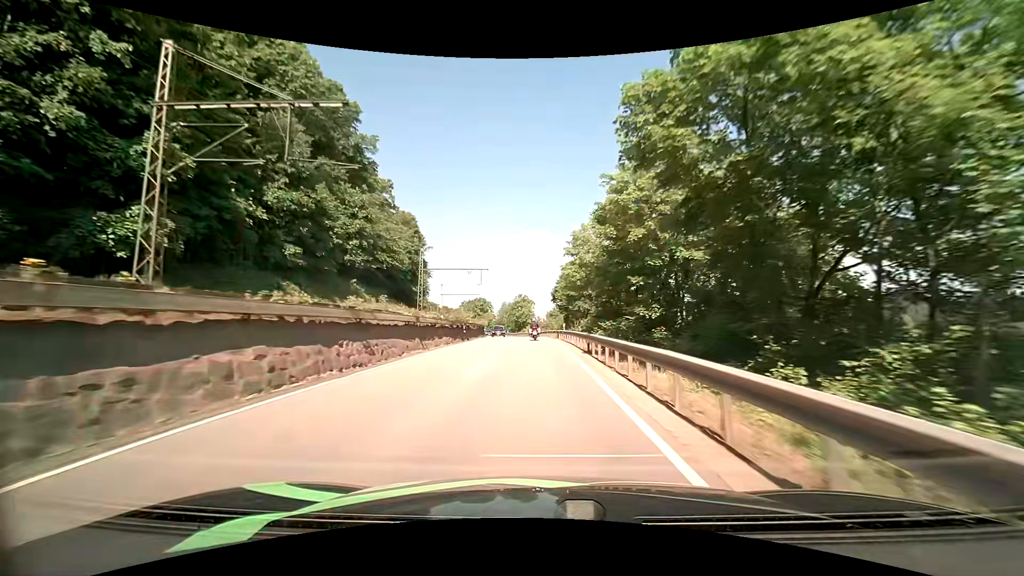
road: primary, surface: asphalt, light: Day
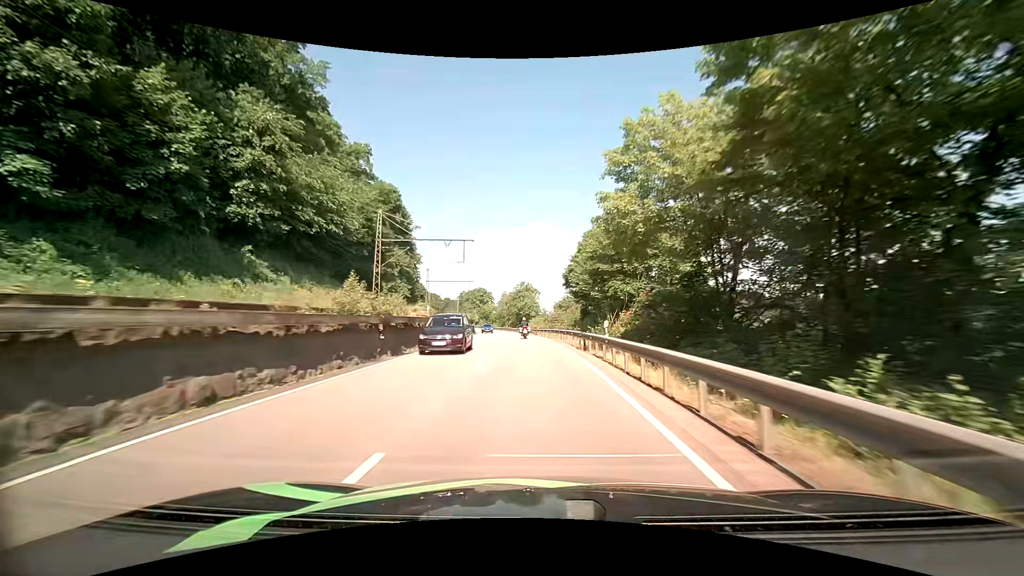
(0.0, +22.6) m; 0°
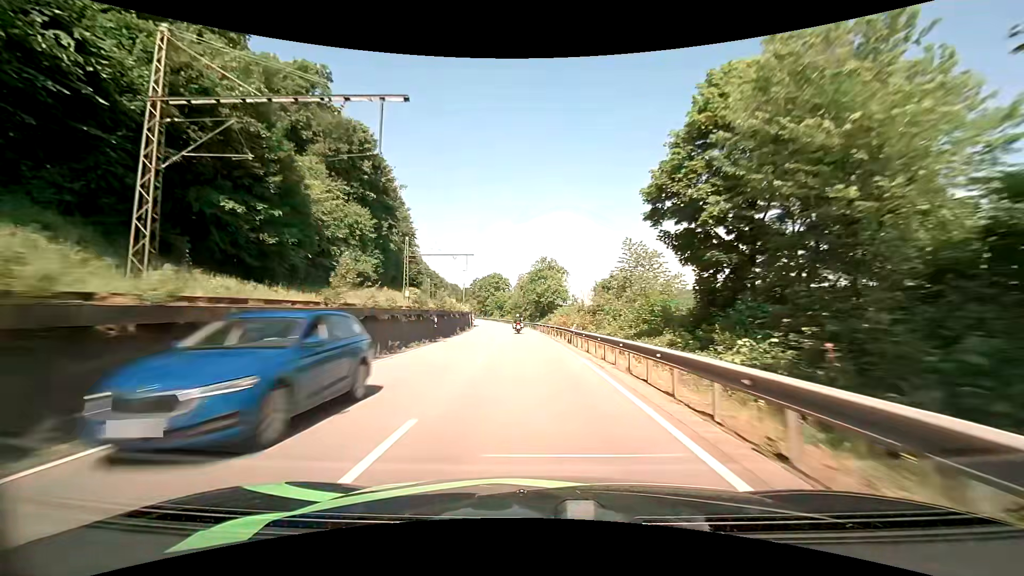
(-0.8, +34.5) m; -3°
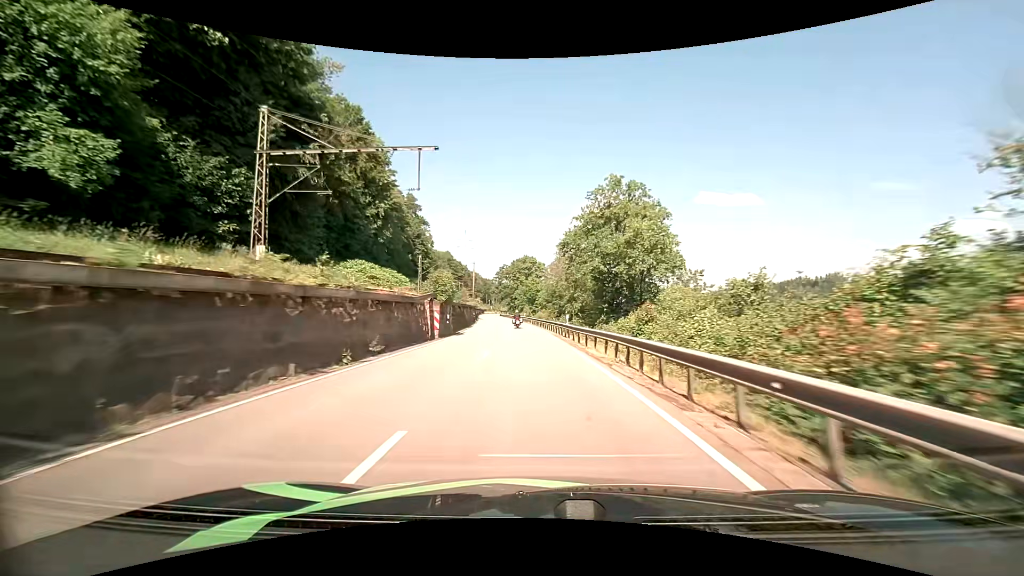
(-2.0, +48.6) m; -5°
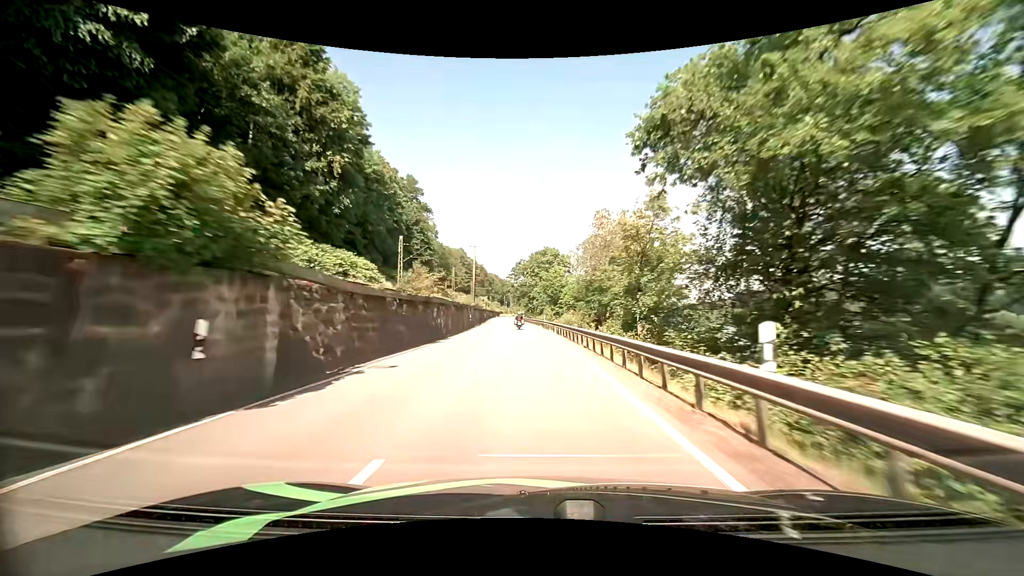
(-0.5, +25.0) m; -2°
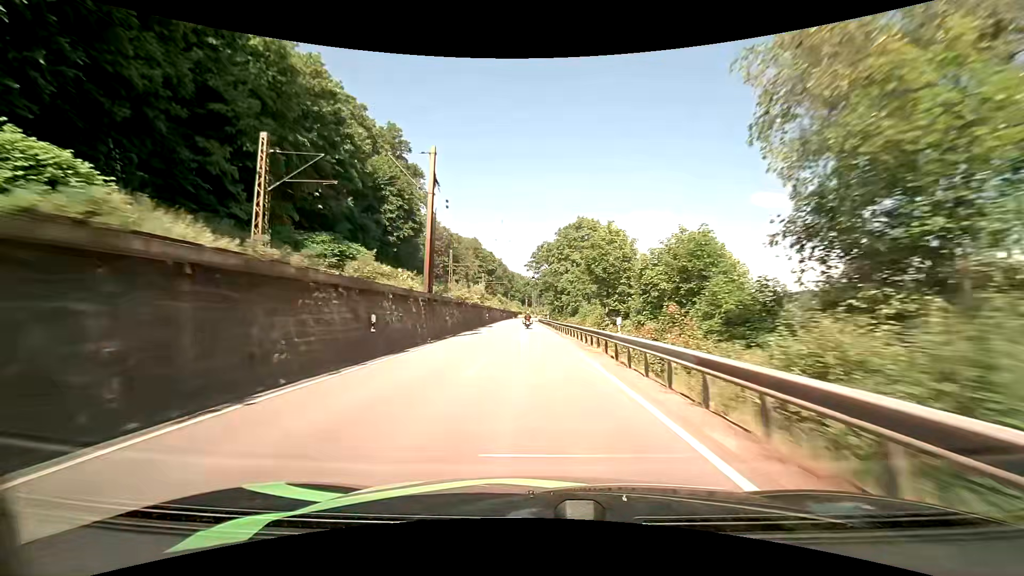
(-1.0, +37.9) m; -3°
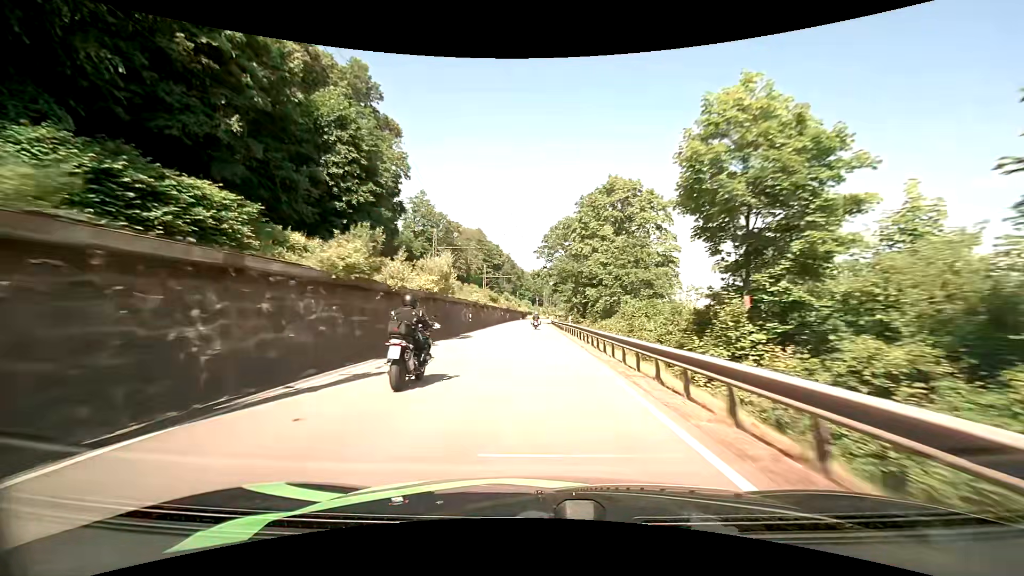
(-0.1, +25.2) m; -1°
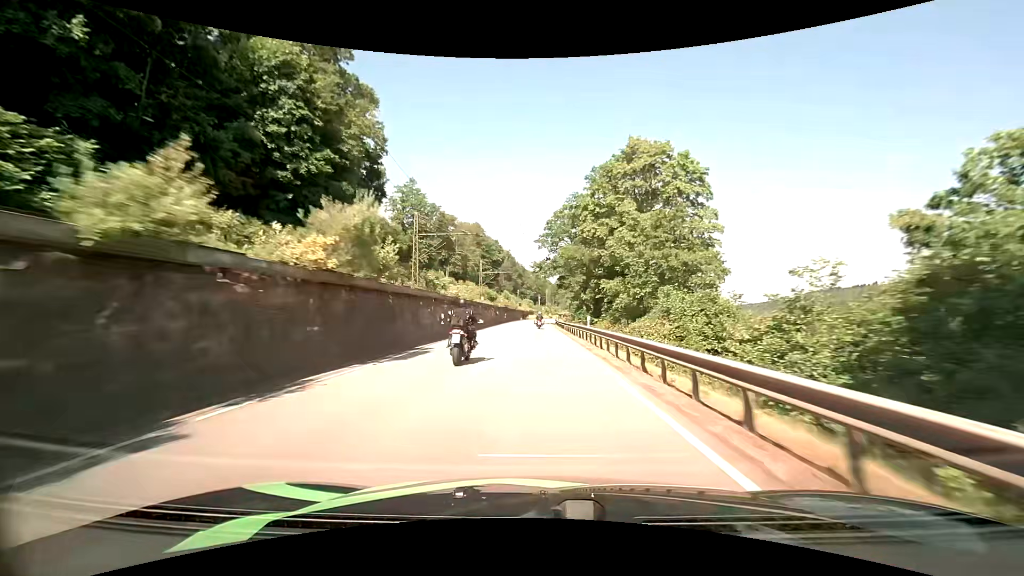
(-0.1, +12.5) m; 0°
(0, +10) (0, +20) (0, +30) (0, +40) (0, +50) (0, +60) (0, +70) (0, +80) (0, +90) (+1, +100) m
